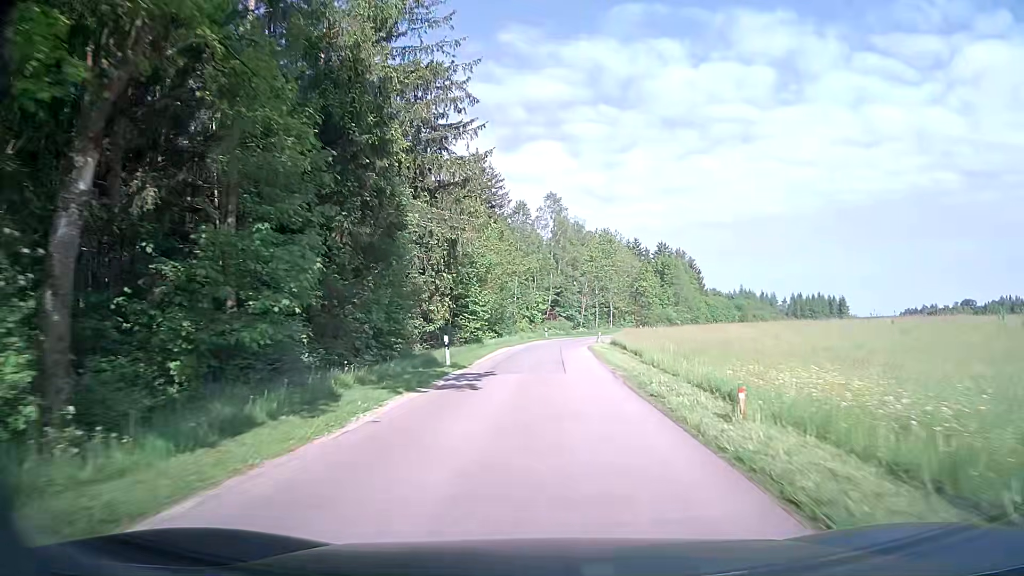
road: unclassified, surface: asphalt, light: Day
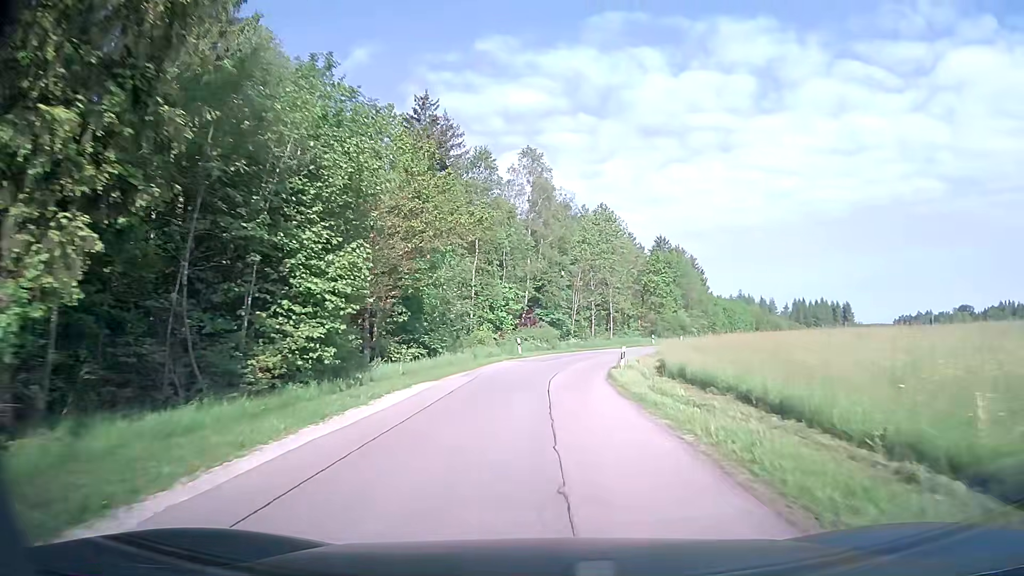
(+0.5, +24.7) m; +2°
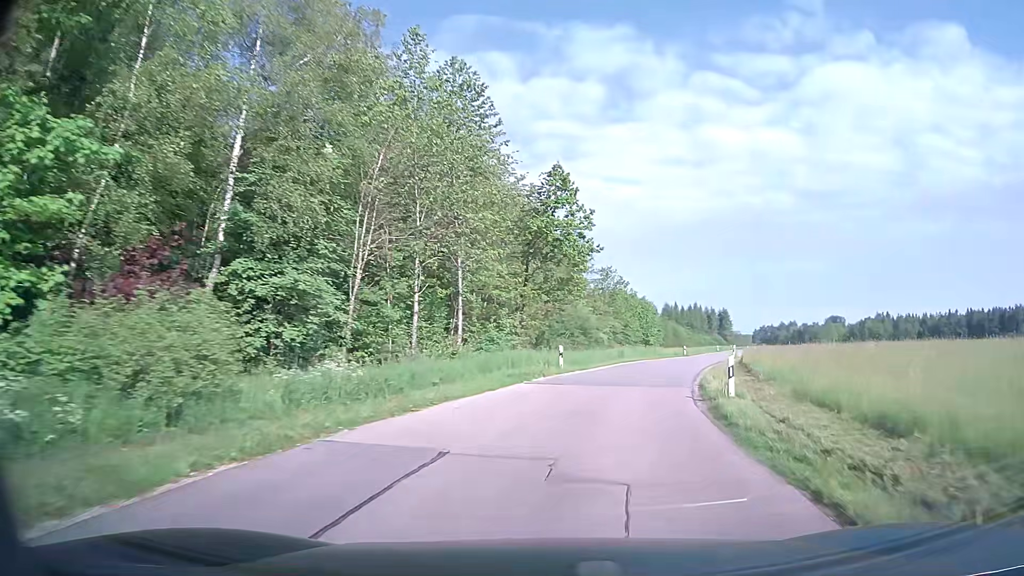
(+2.8, +37.5) m; +13°
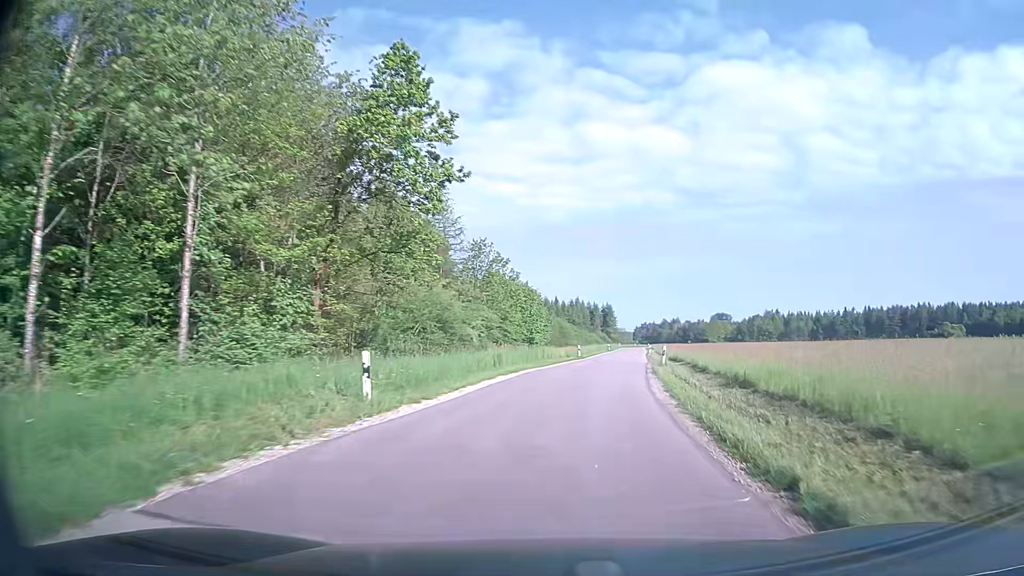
(+1.5, +14.7) m; +12°
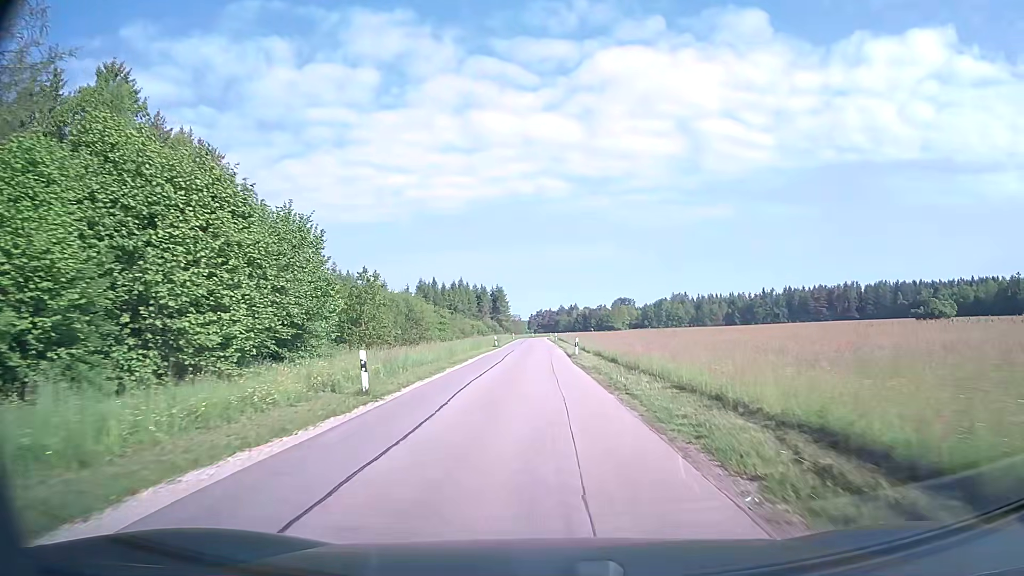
(+3.9, +38.9) m; +9°
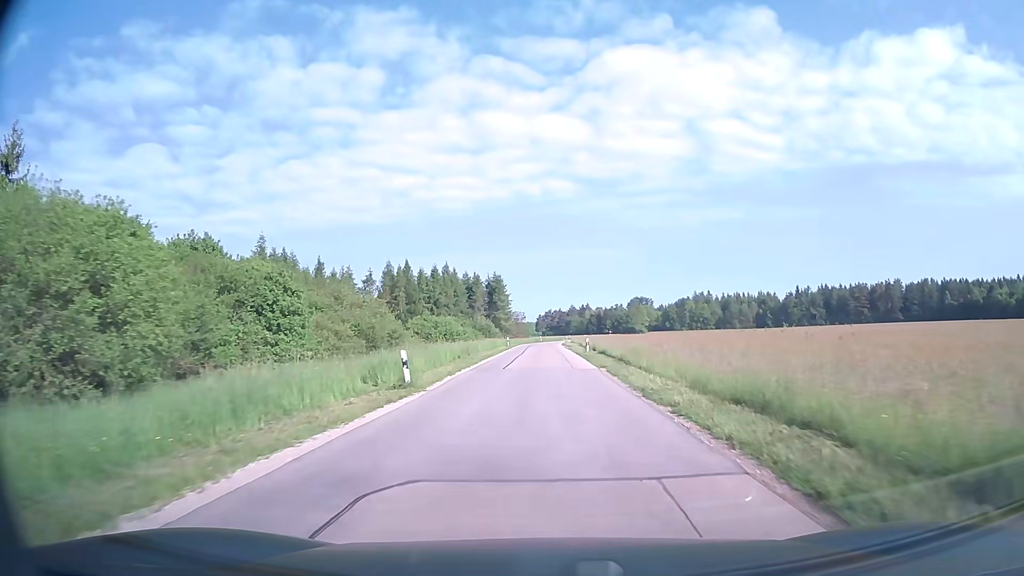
(-0.7, +44.0) m; -1°
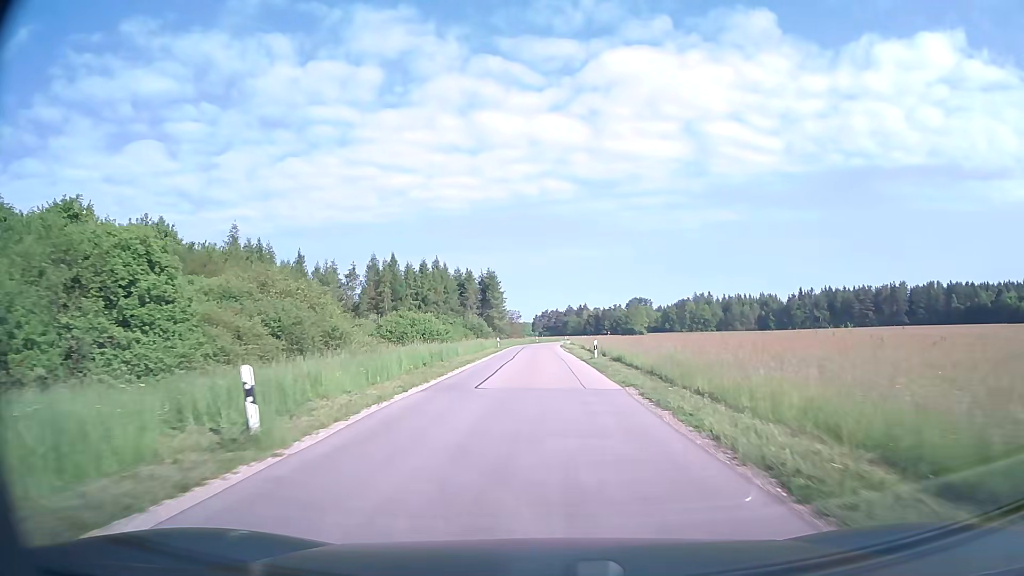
(0.0, +9.2) m; 0°
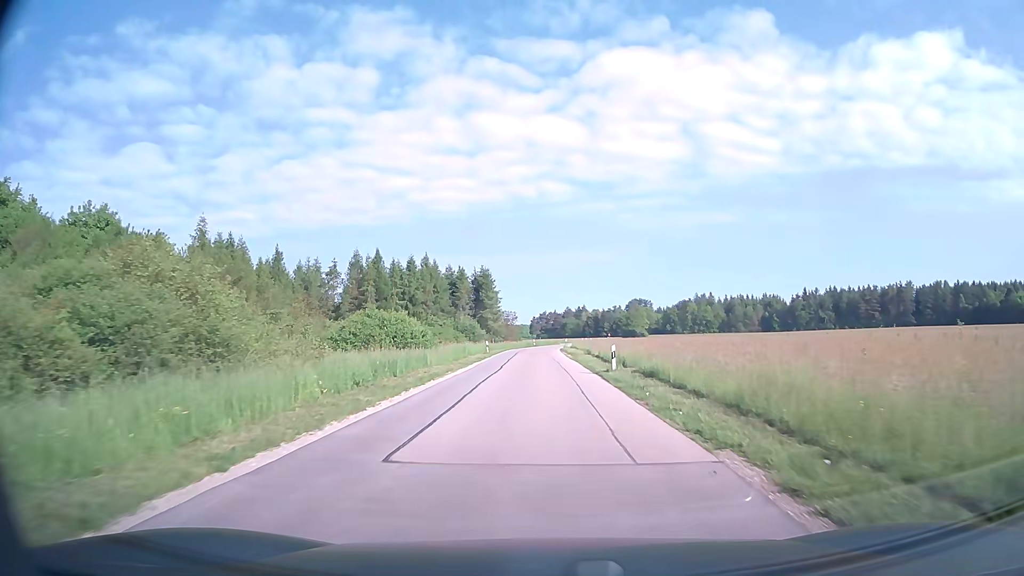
(0.0, +9.3) m; 0°
(0, +10) (0, +20) (0, +30) (0, +40) (0, +50) (0, +60) (0, +70) (0, +80) (+1, +90) (+2, +100) m
